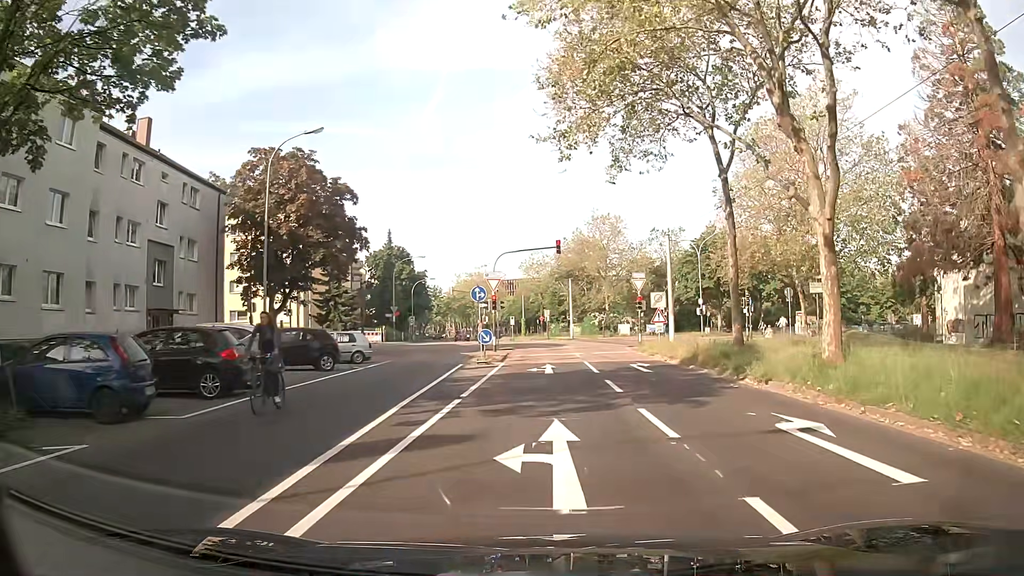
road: tertiary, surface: asphalt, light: Day
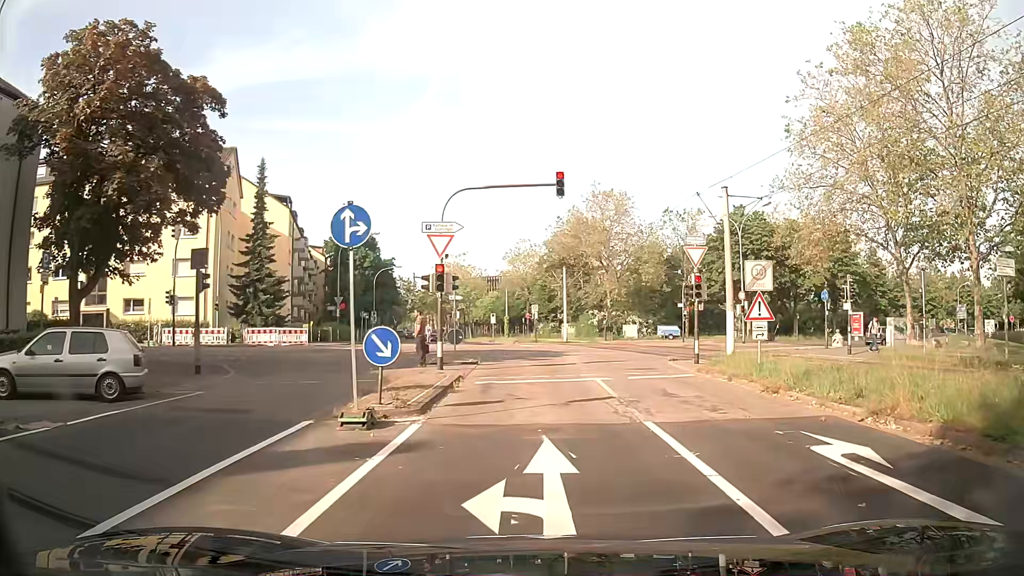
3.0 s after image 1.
(-0.2, +16.7) m; -1°
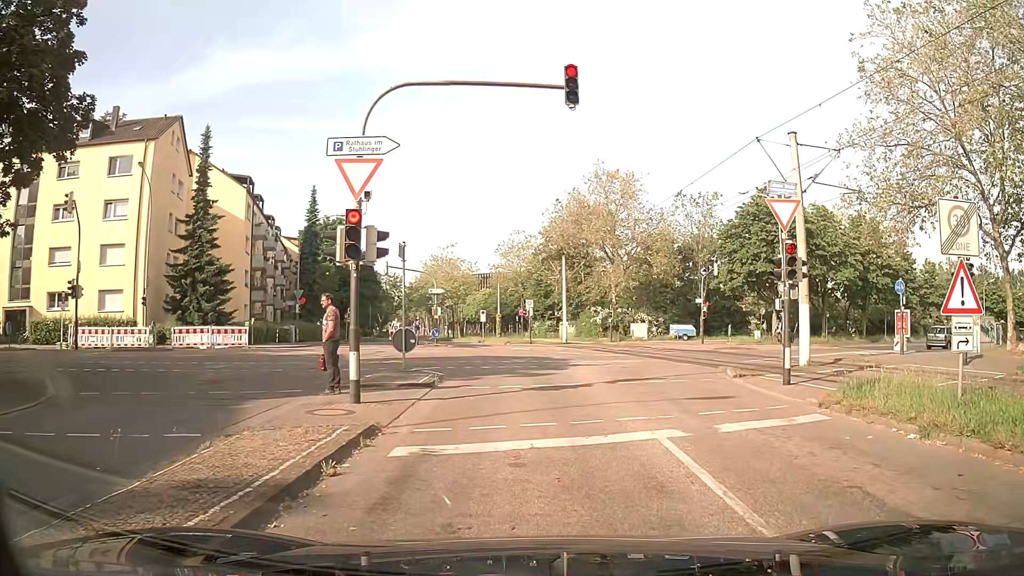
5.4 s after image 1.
(+0.2, +8.9) m; +1°
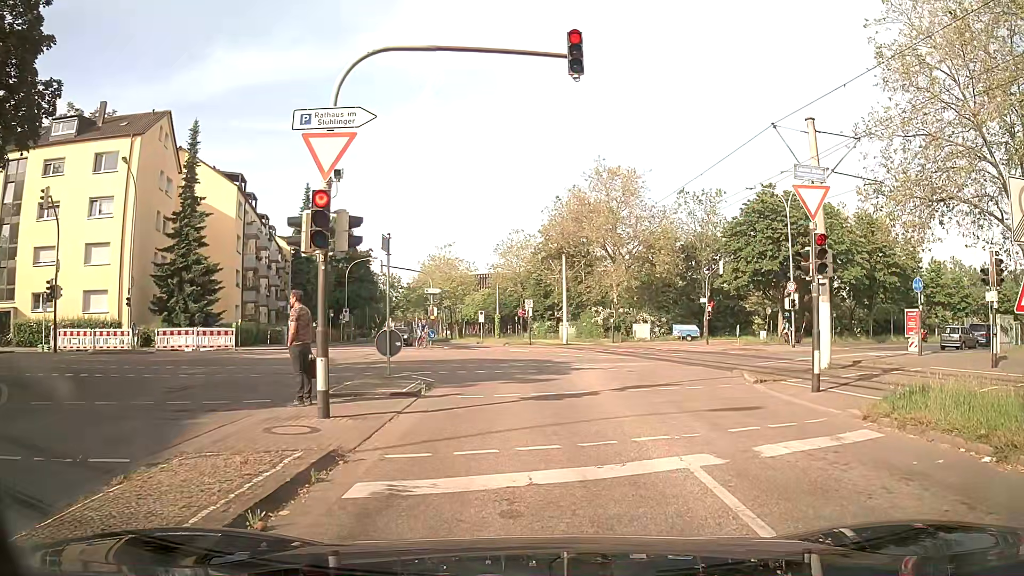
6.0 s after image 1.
(0.0, +1.6) m; 0°
